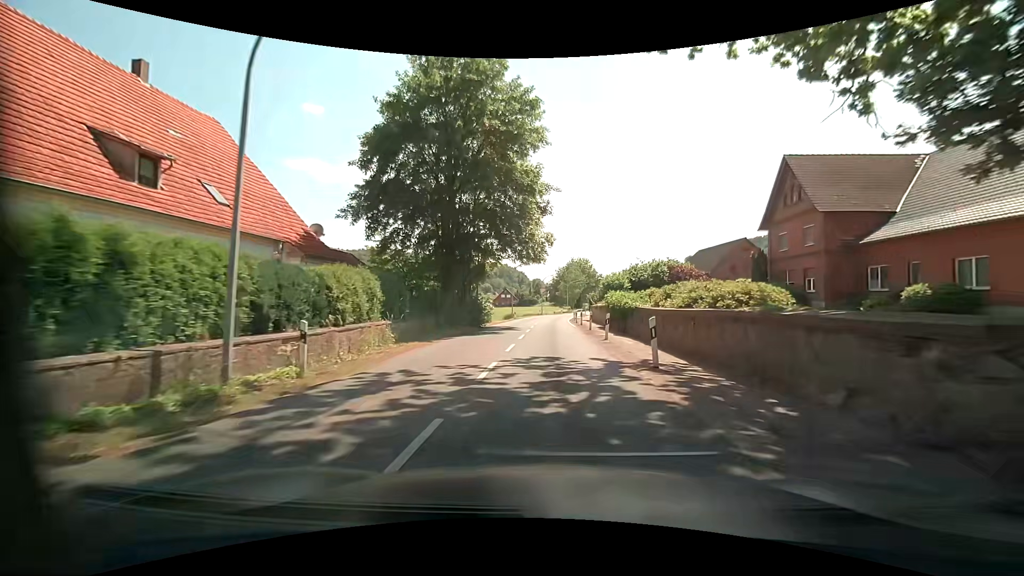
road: secondary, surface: asphalt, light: Day
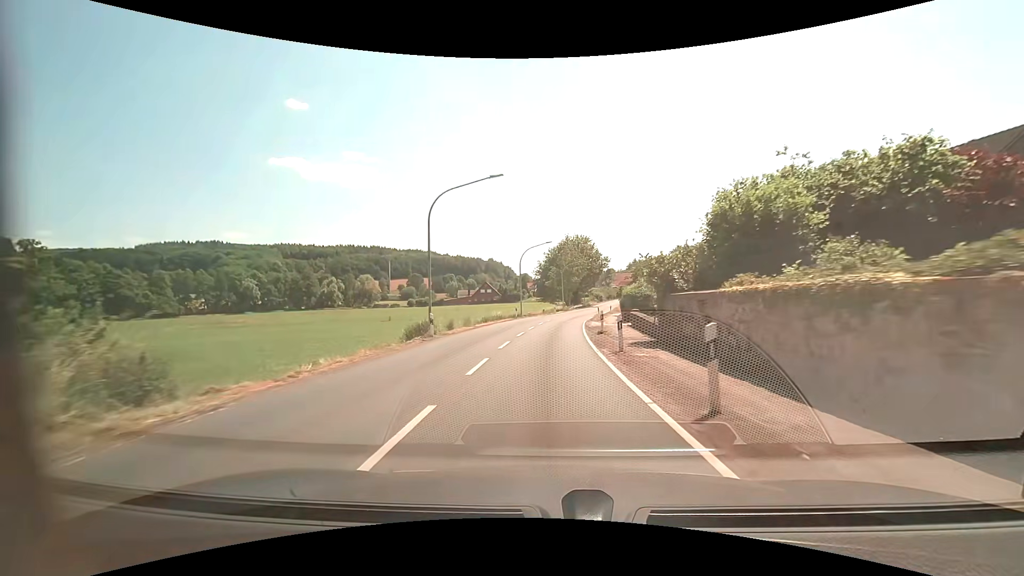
(+0.8, +40.7) m; +2°
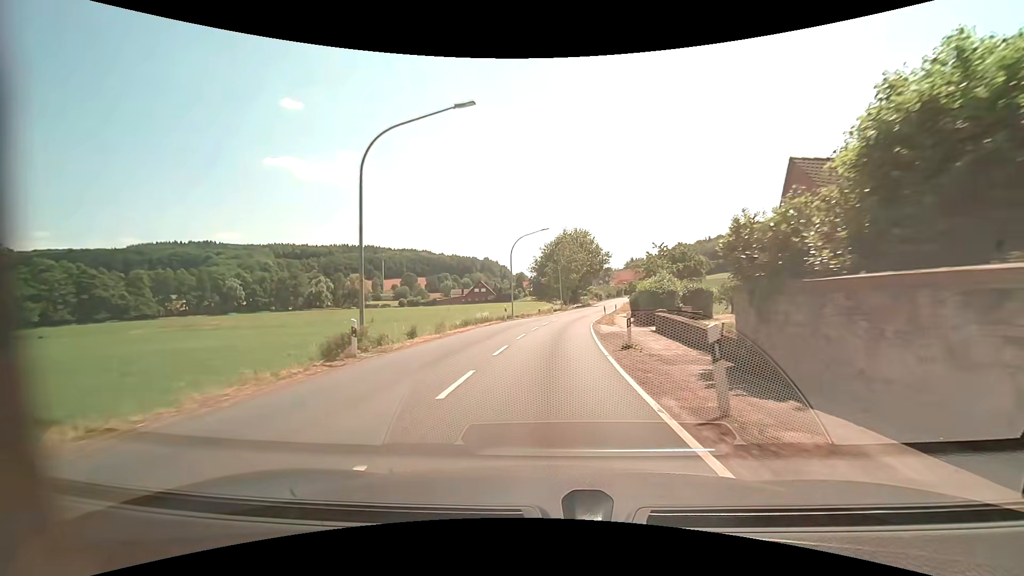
(0.0, +8.4) m; 0°
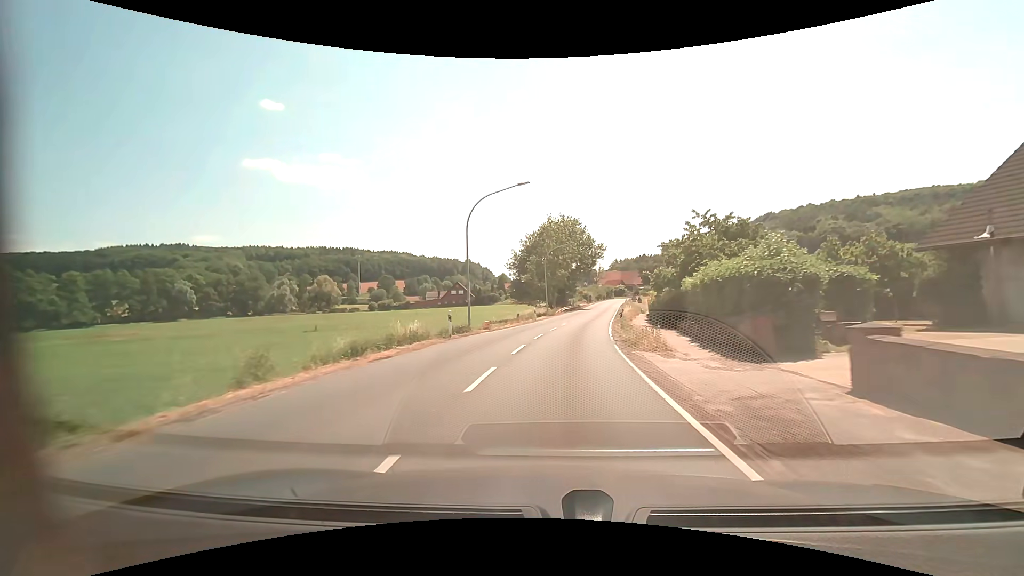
(+0.2, +17.1) m; +2°
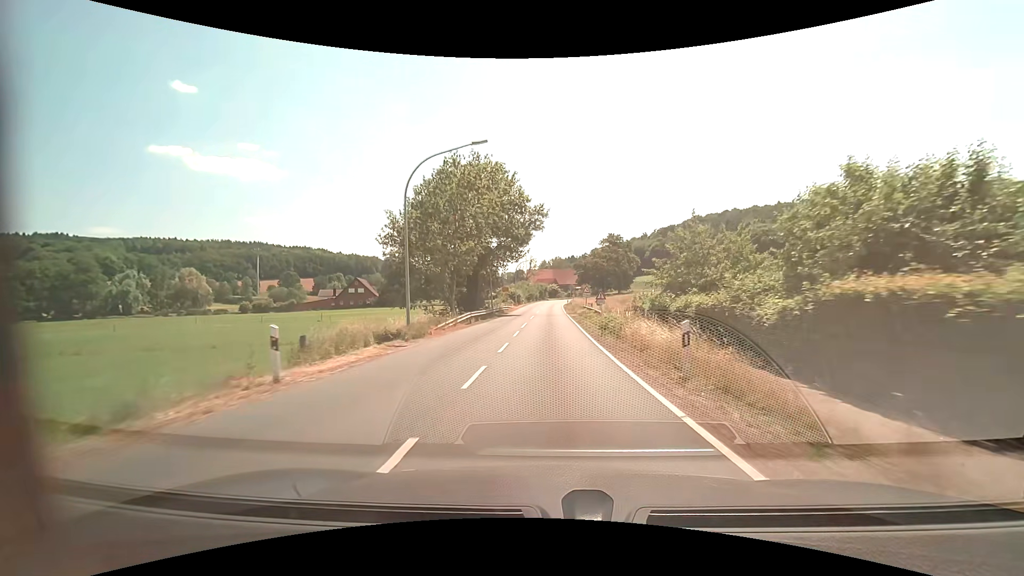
(+2.6, +34.9) m; +8°
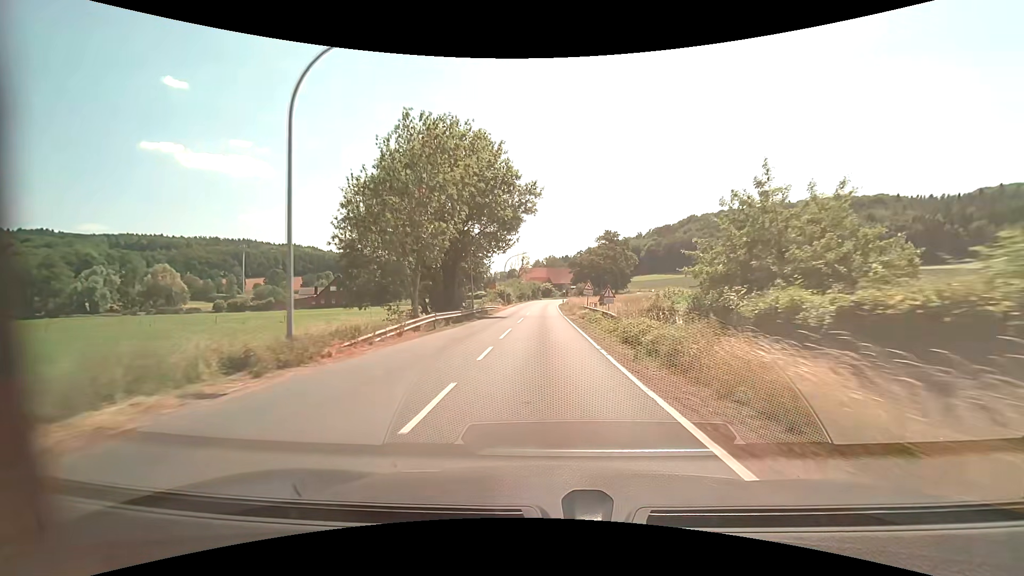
(+0.1, +8.9) m; +1°
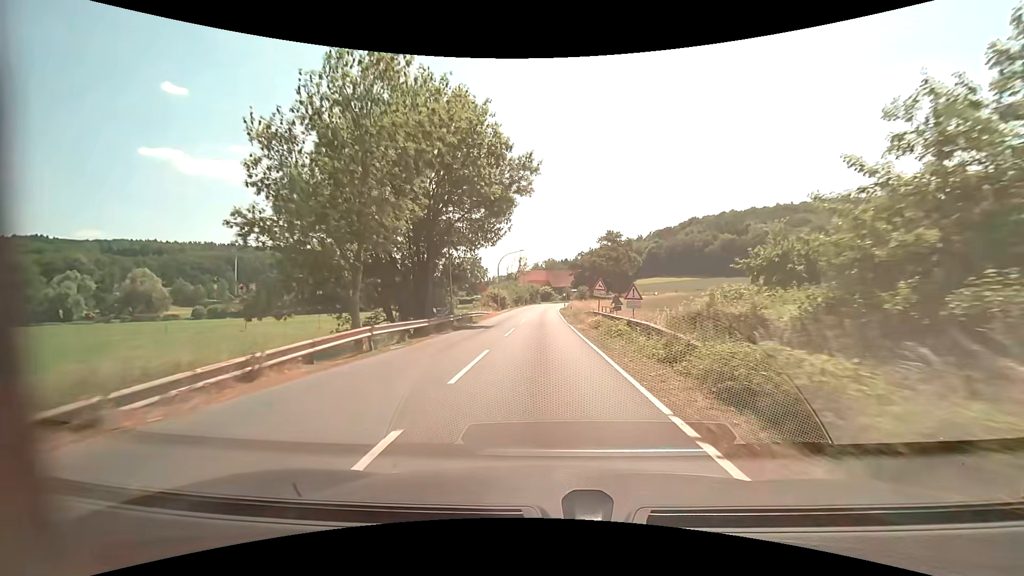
(0.0, +8.7) m; 0°
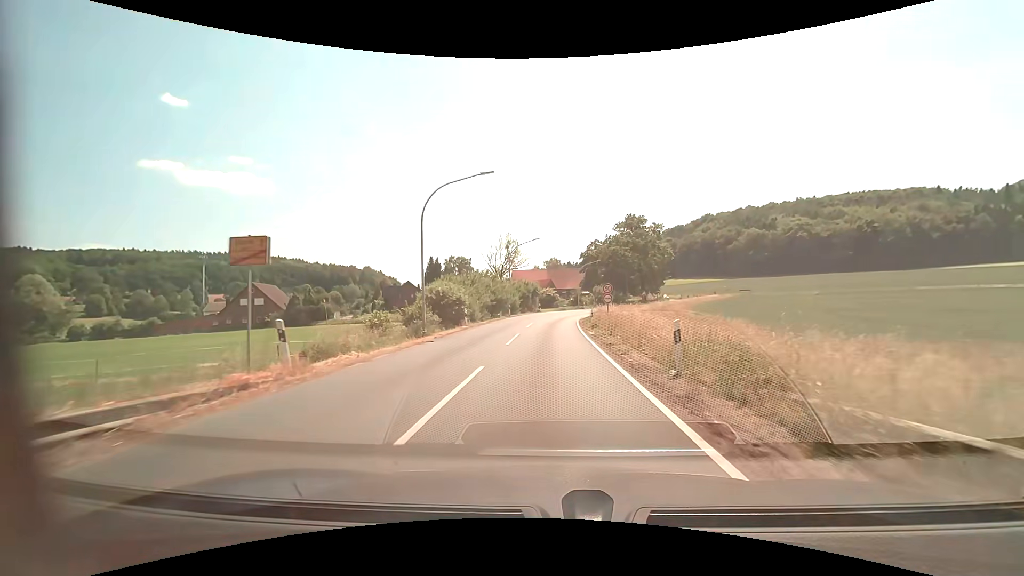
(-0.1, +38.3) m; 0°
(0, +10) (0, +20) (0, +30) (+1, +40) (+2, +50) (+3, +60) (+6, +69) (+10, +79) (+15, +87) (+19, +96) m
